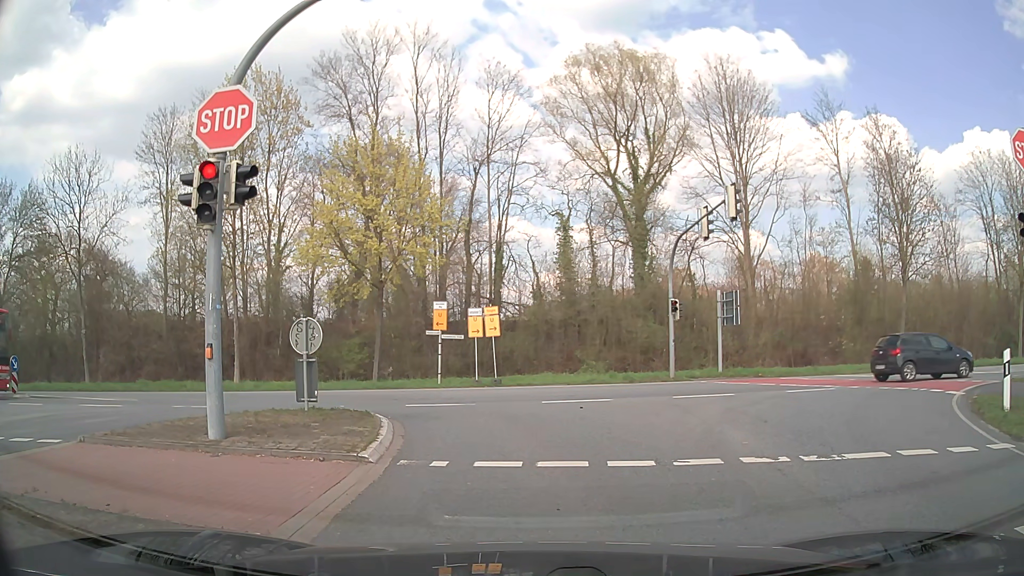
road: secondary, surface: asphalt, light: Day
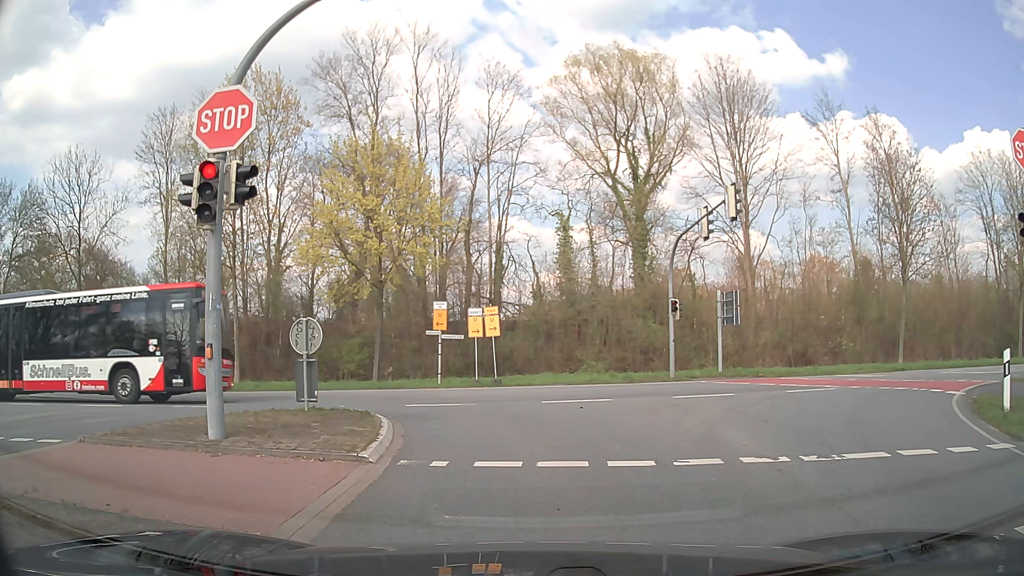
(0.0, 0.0) m; 0°
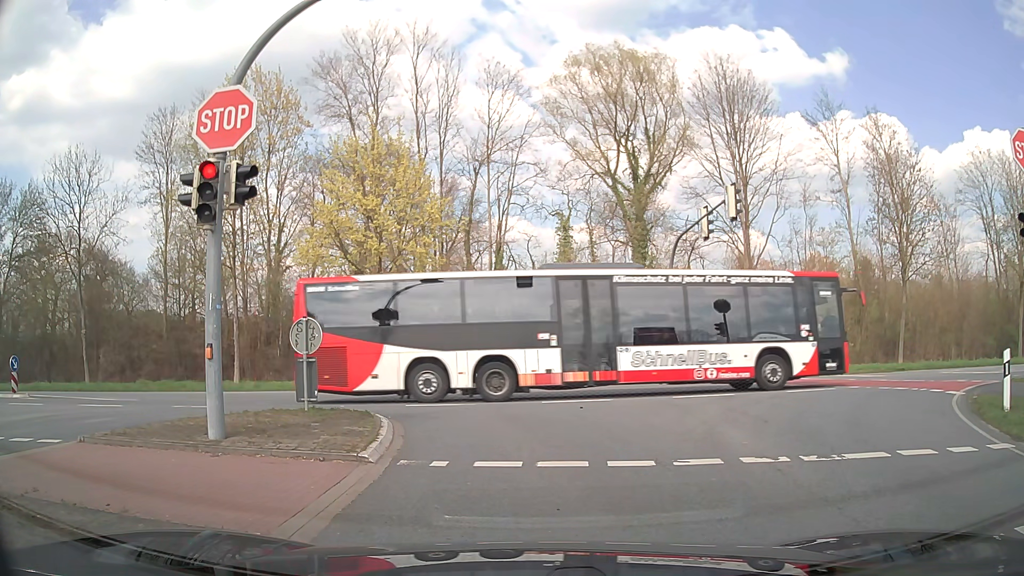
(0.0, 0.0) m; 0°
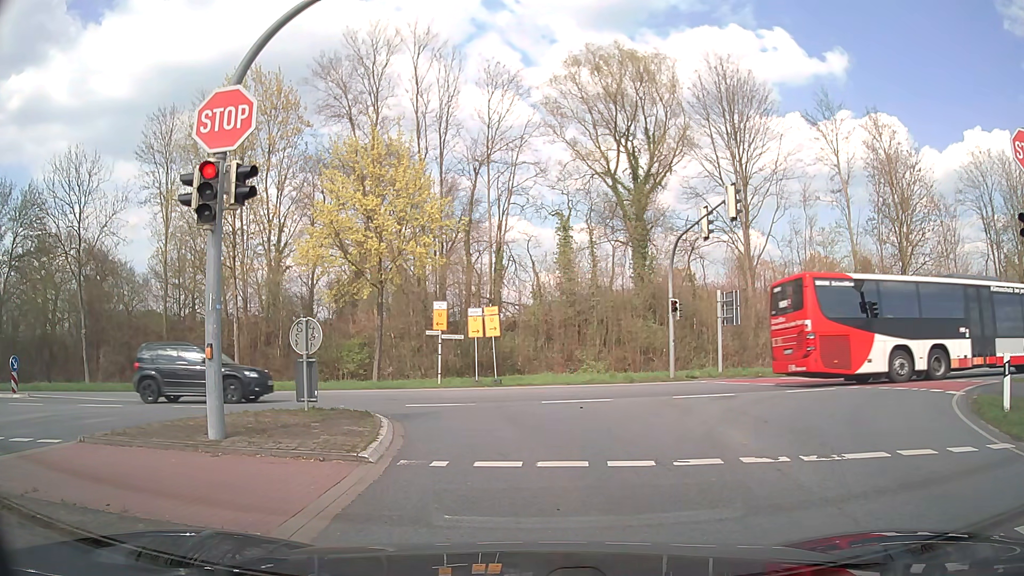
(0.0, 0.0) m; 0°
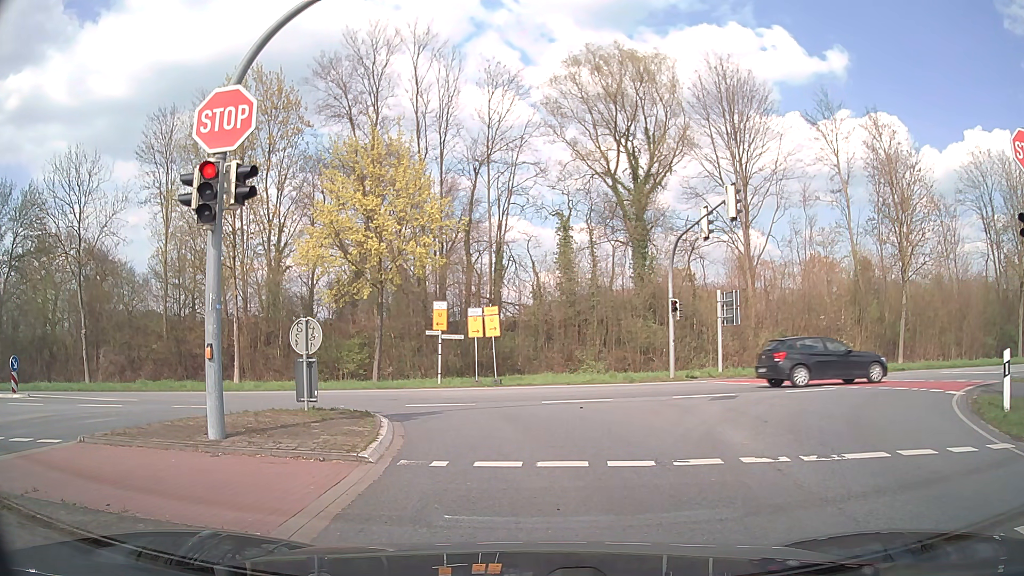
(0.0, 0.0) m; 0°
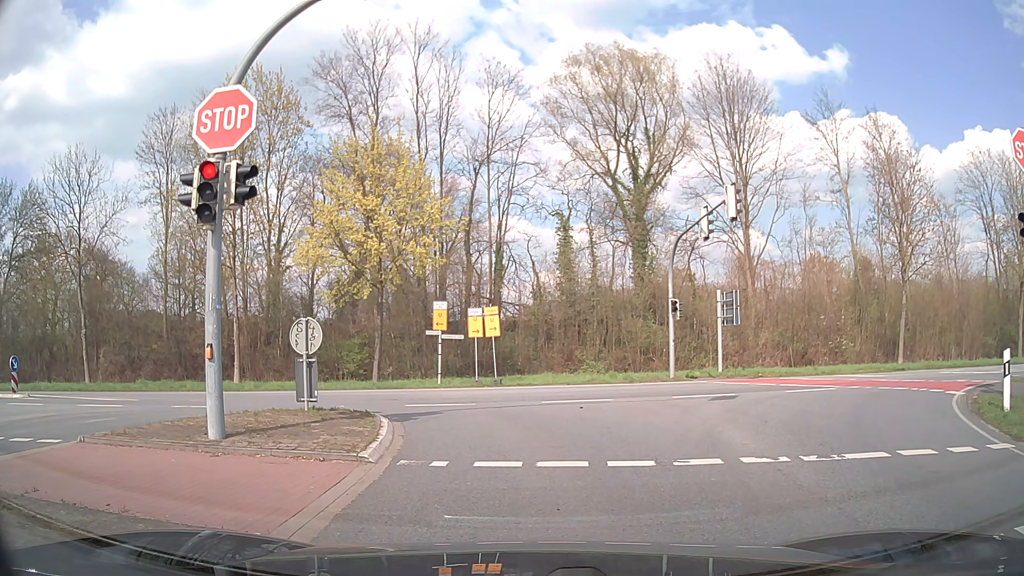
(0.0, 0.0) m; 0°
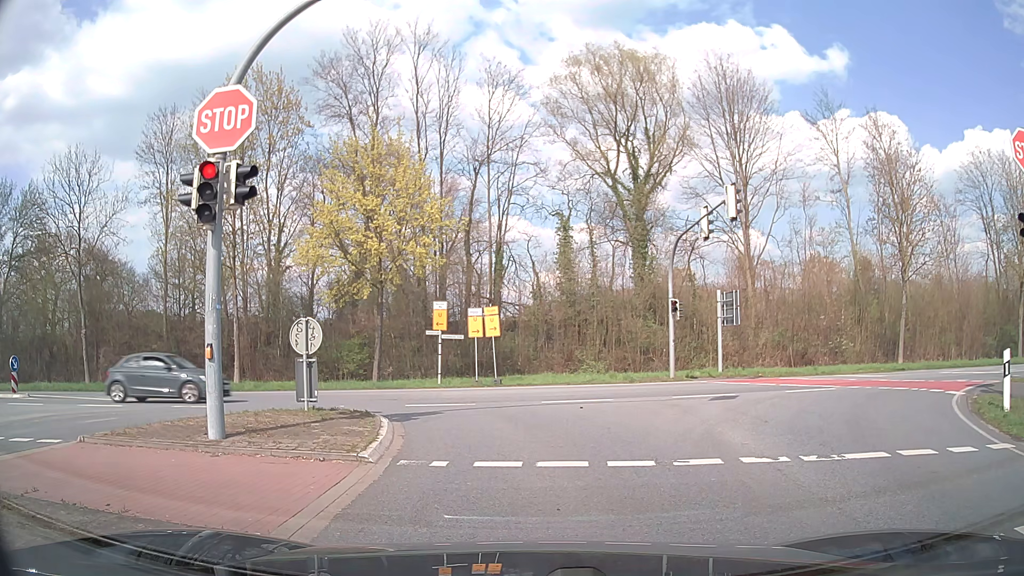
(0.0, 0.0) m; 0°
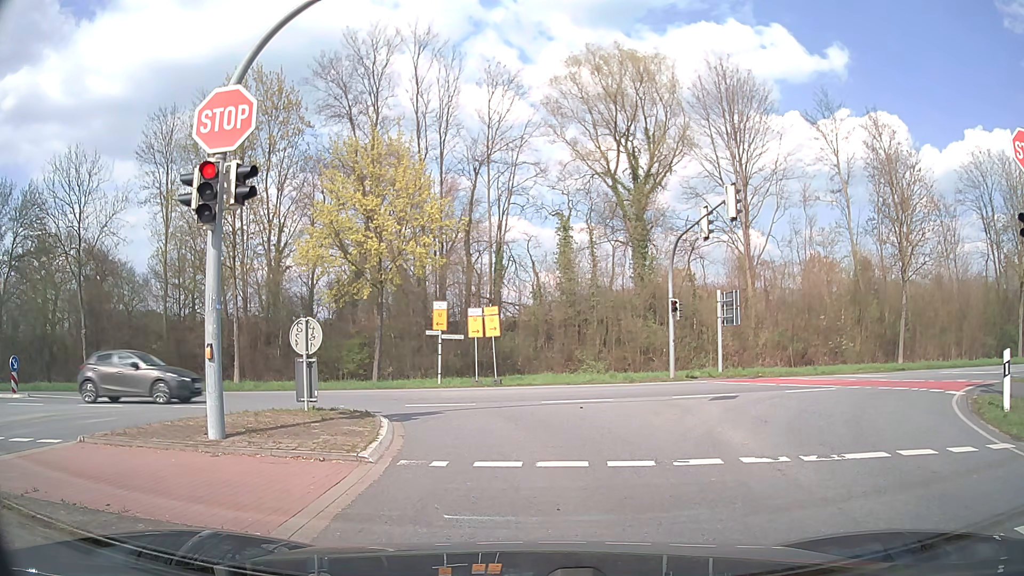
(0.0, 0.0) m; 0°
